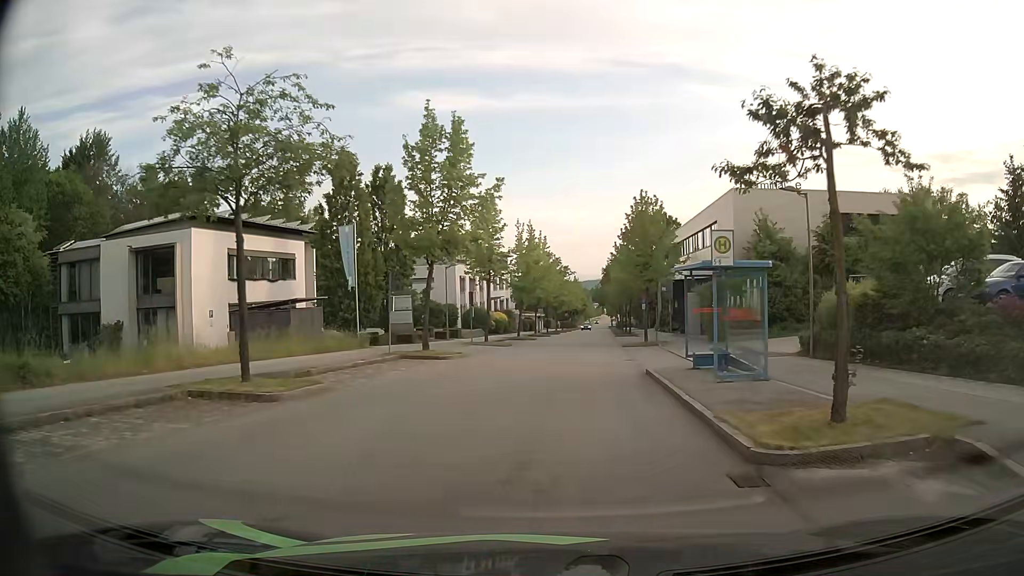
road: residential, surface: asphalt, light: Day
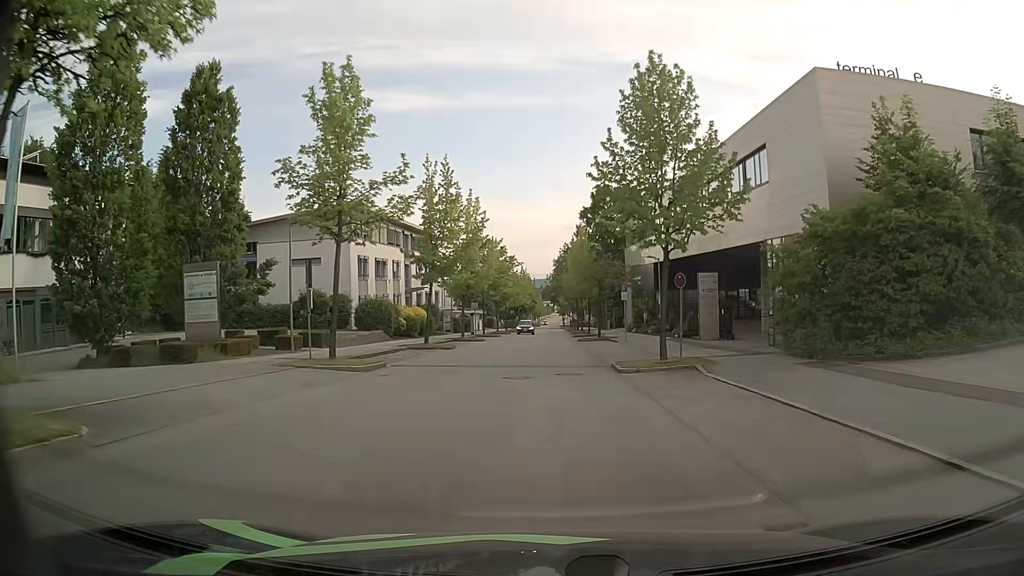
(+1.0, +21.0) m; +4°
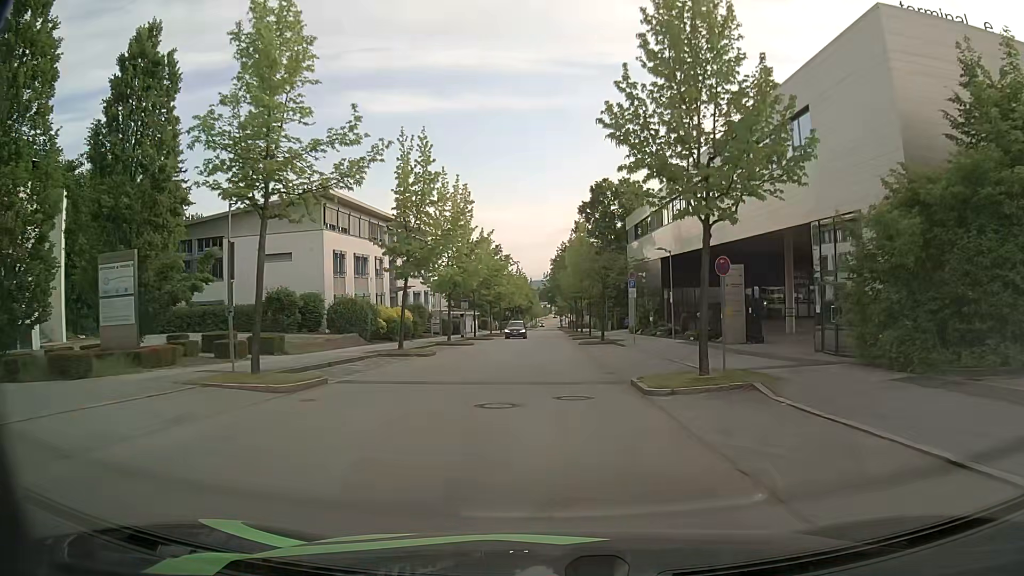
(0.0, +5.3) m; 0°
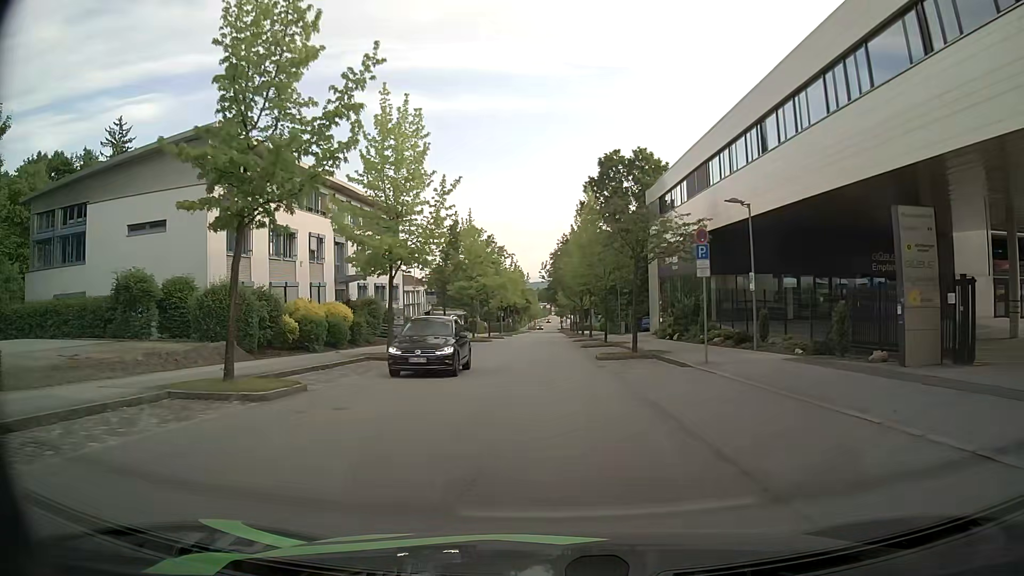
(0.0, +15.8) m; 0°
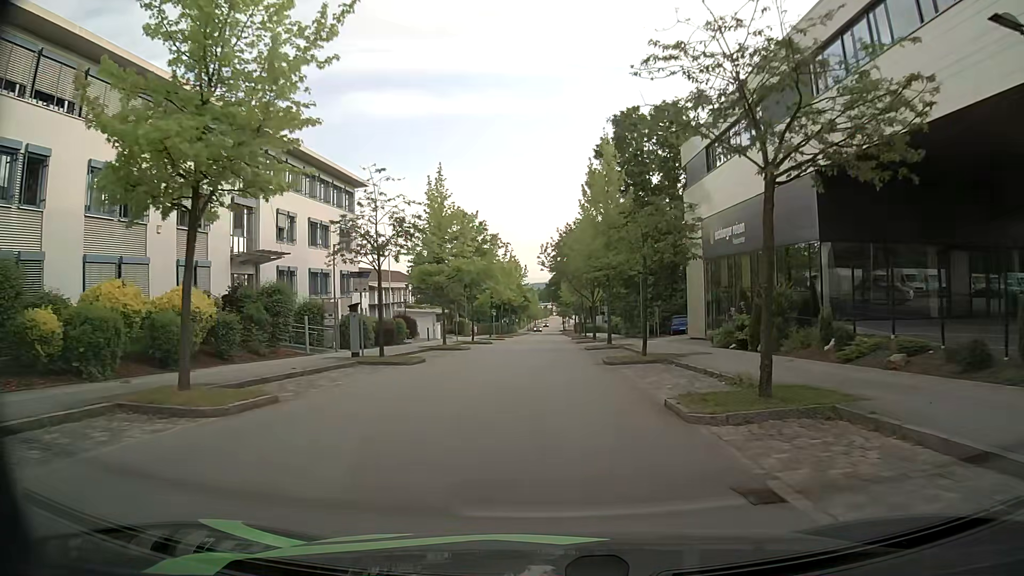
(0.0, +15.9) m; 0°
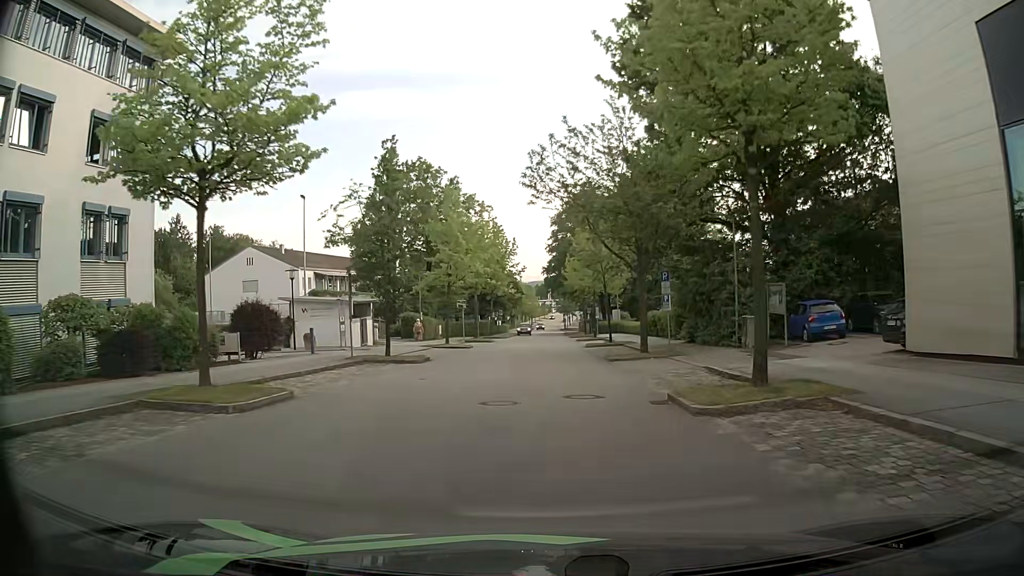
(-0.2, +27.9) m; 0°
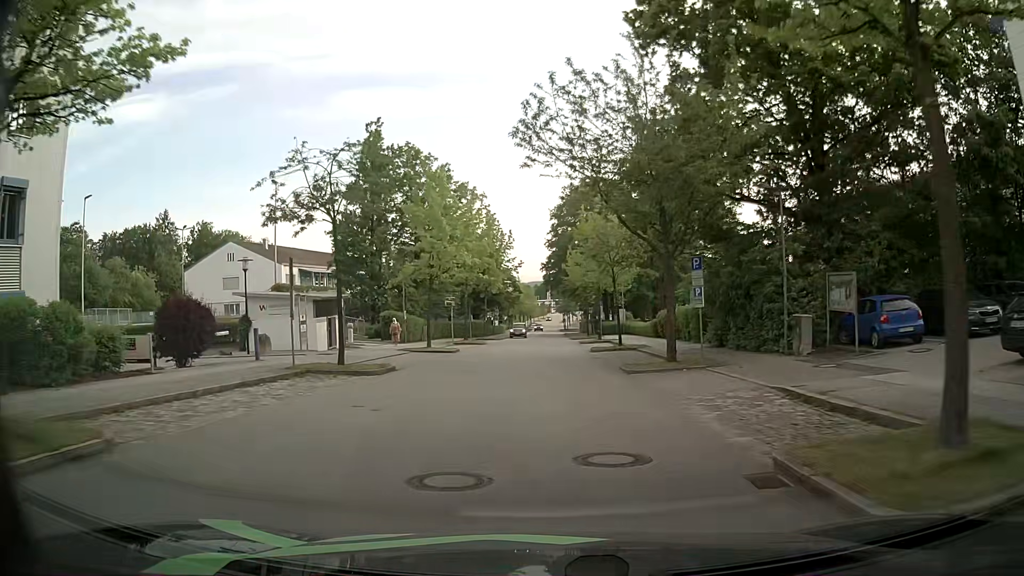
(0.0, +5.7) m; 0°
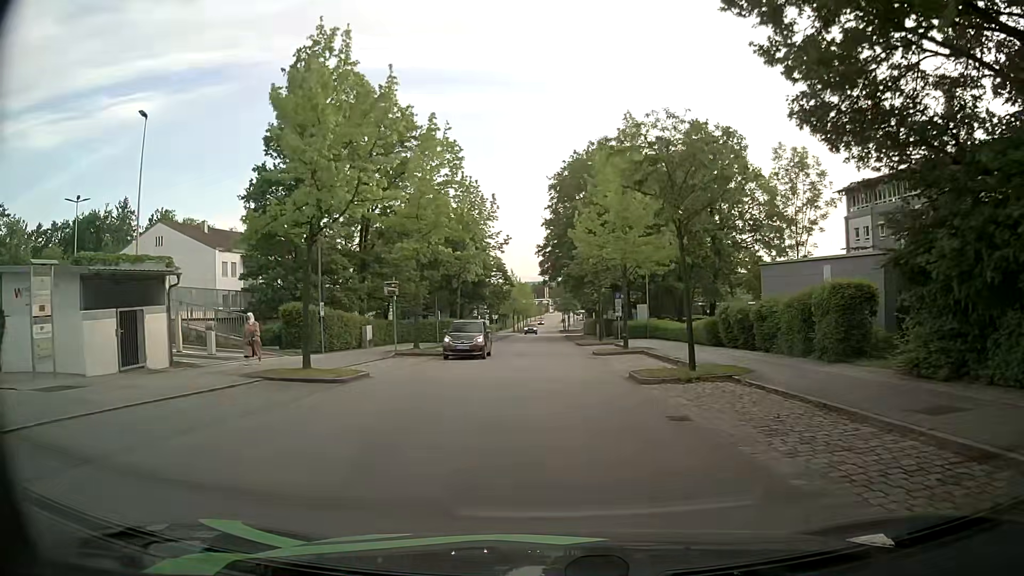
(-0.1, +17.1) m; -1°
(0, +10) (0, +20) (0, +30) (0, +40) (+1, +50) (+1, +60) (+1, +70) (+1, +80) (+2, +90) (+8, +97) m
